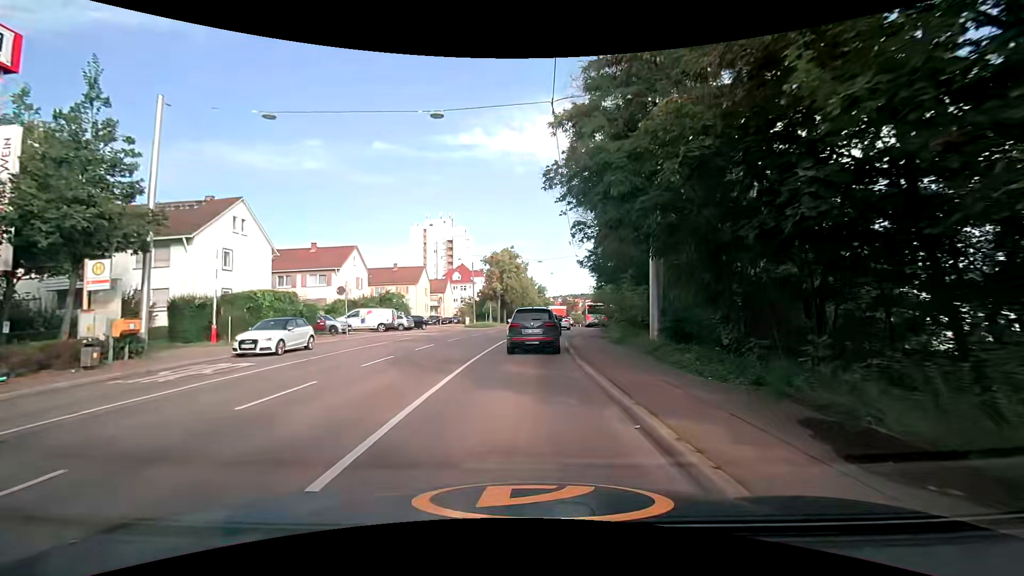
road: secondary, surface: asphalt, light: Day
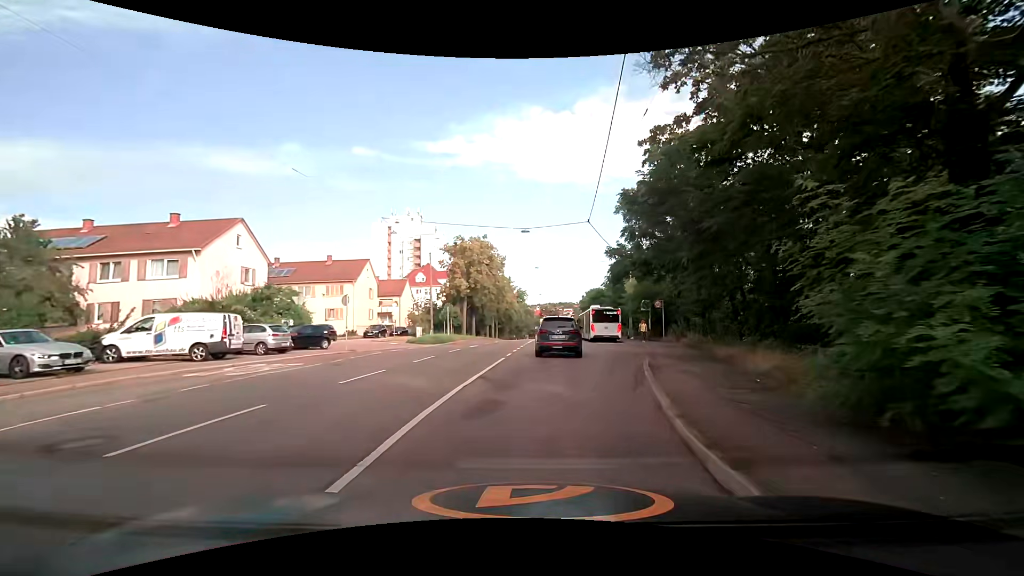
(-0.3, +20.5) m; 0°
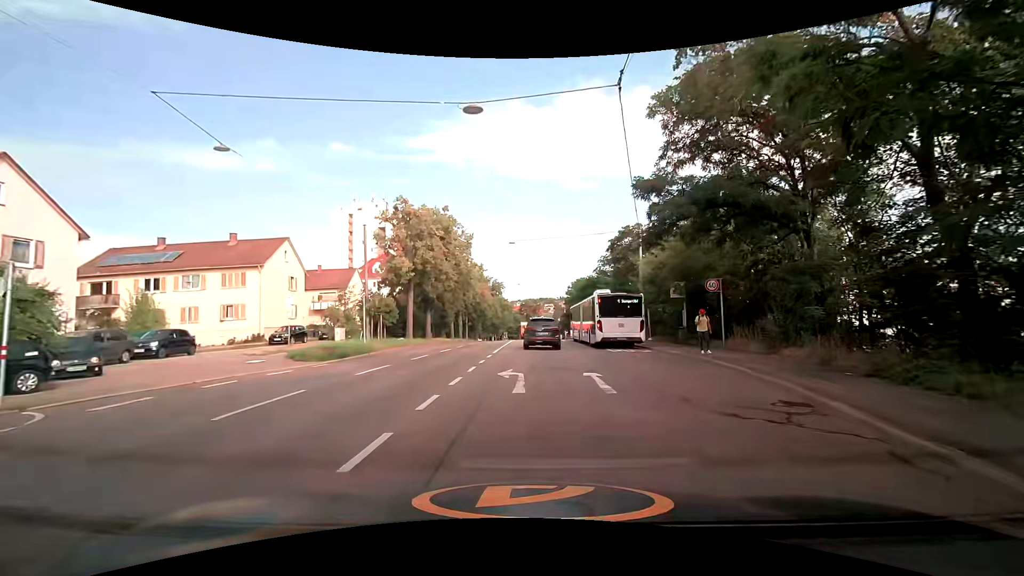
(+1.1, +16.0) m; +4°
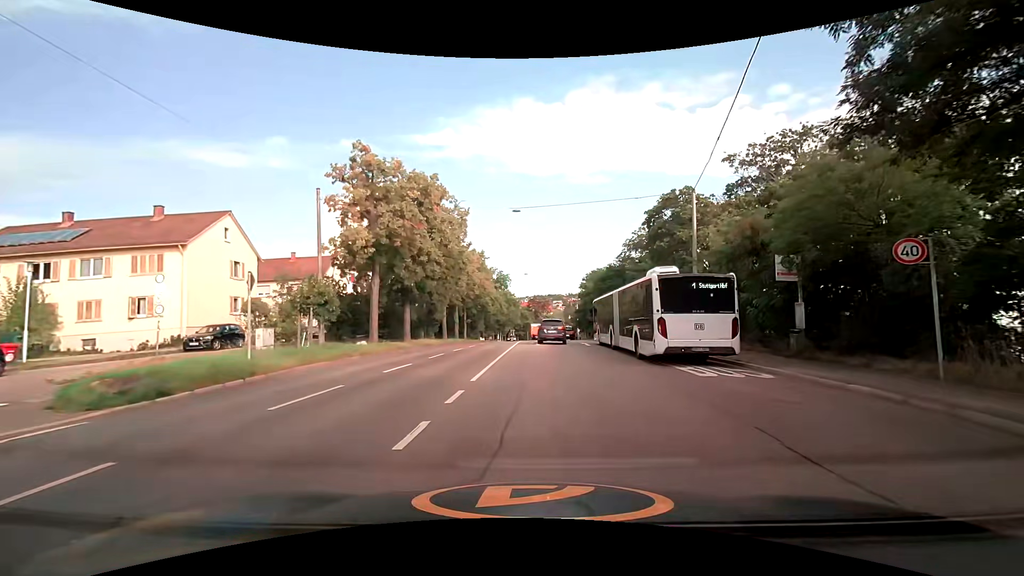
(-0.2, +11.2) m; -1°
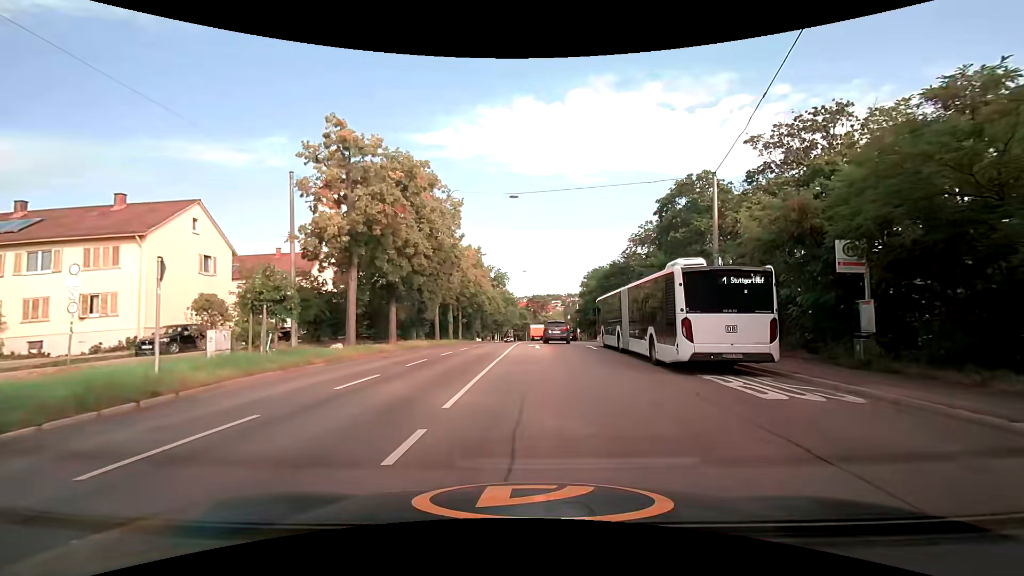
(0.0, +3.5) m; -1°
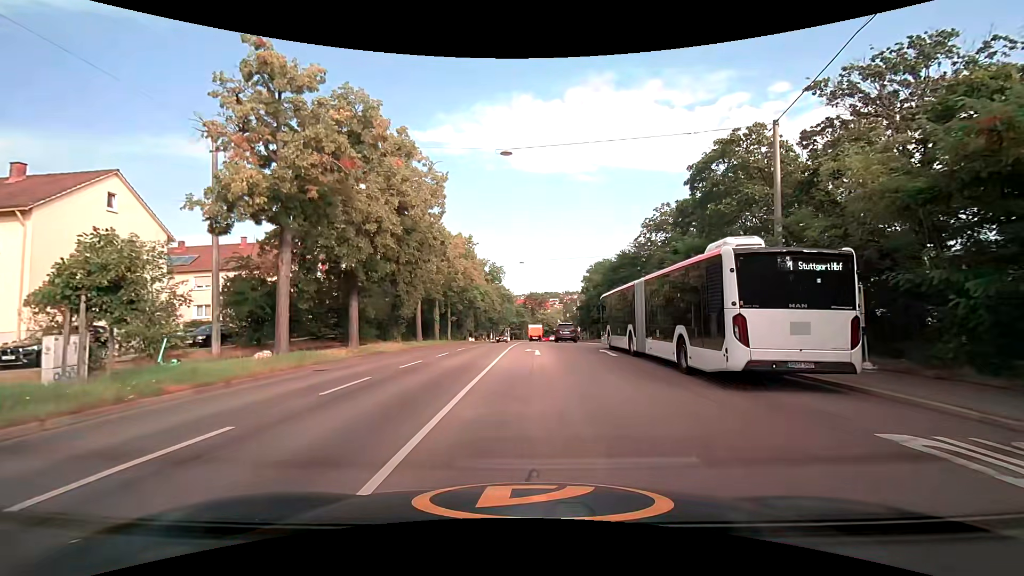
(+0.1, +6.7) m; 0°
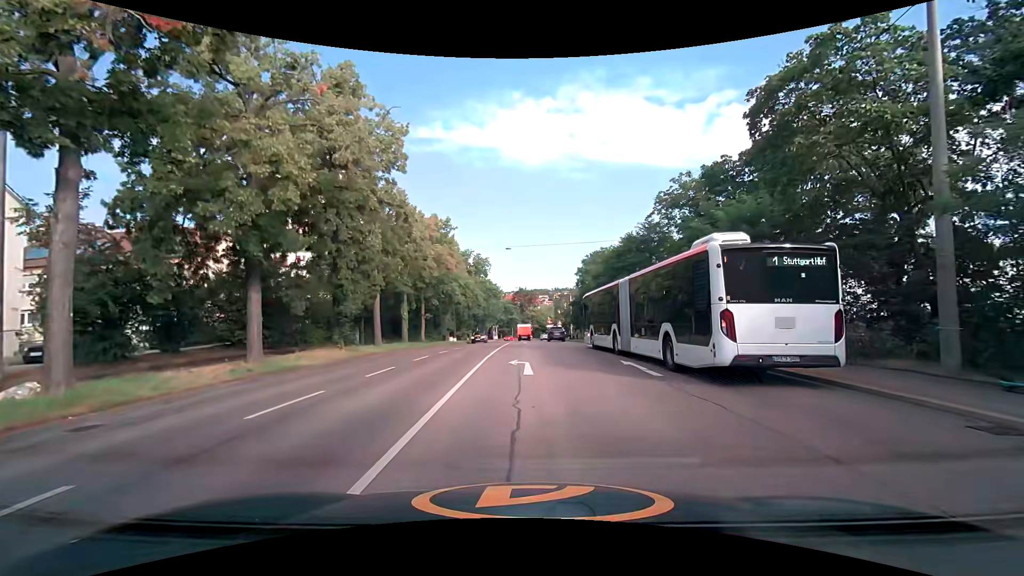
(+0.2, +8.1) m; +2°
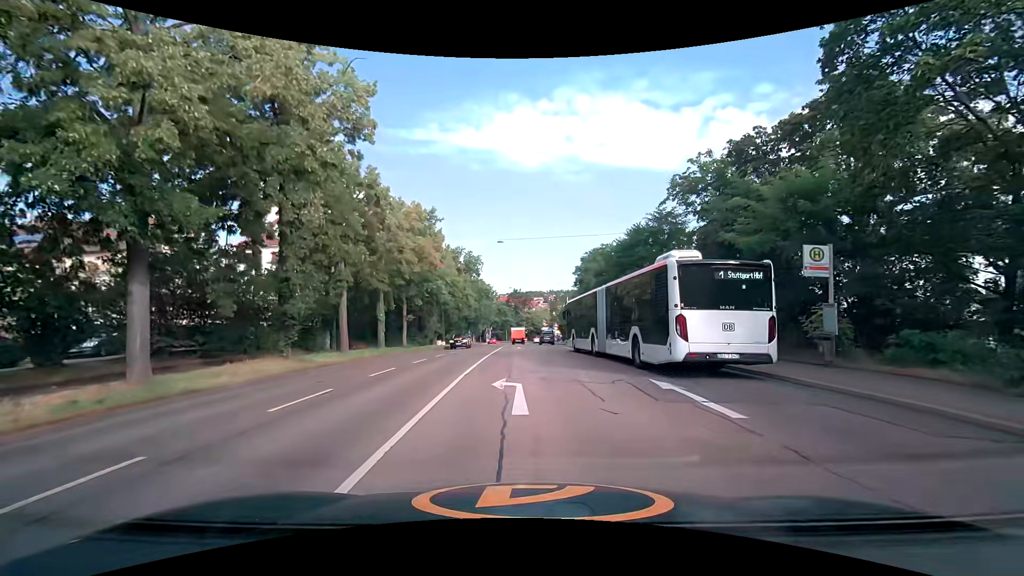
(0.0, +4.9) m; 0°
